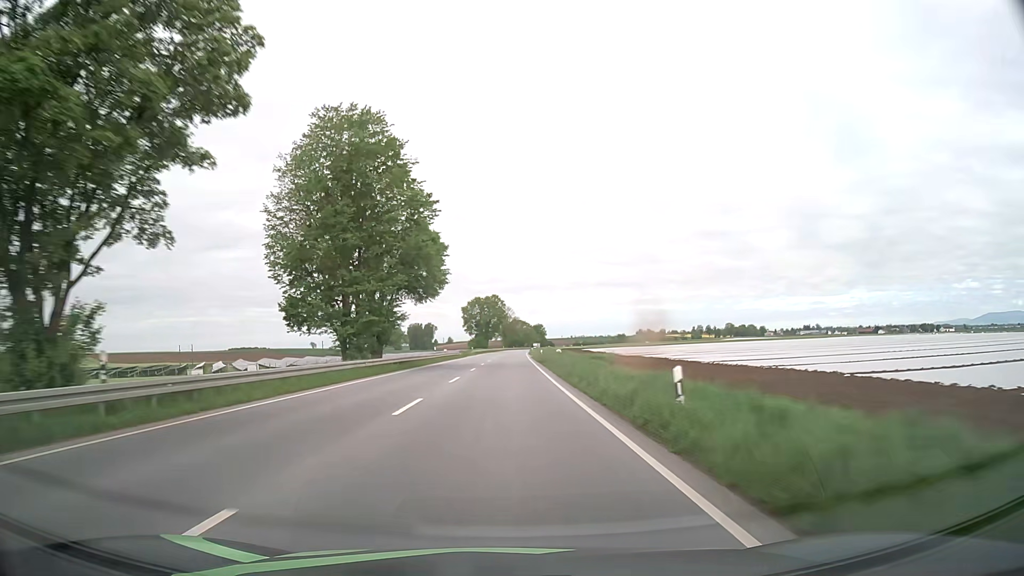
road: primary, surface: asphalt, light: Day
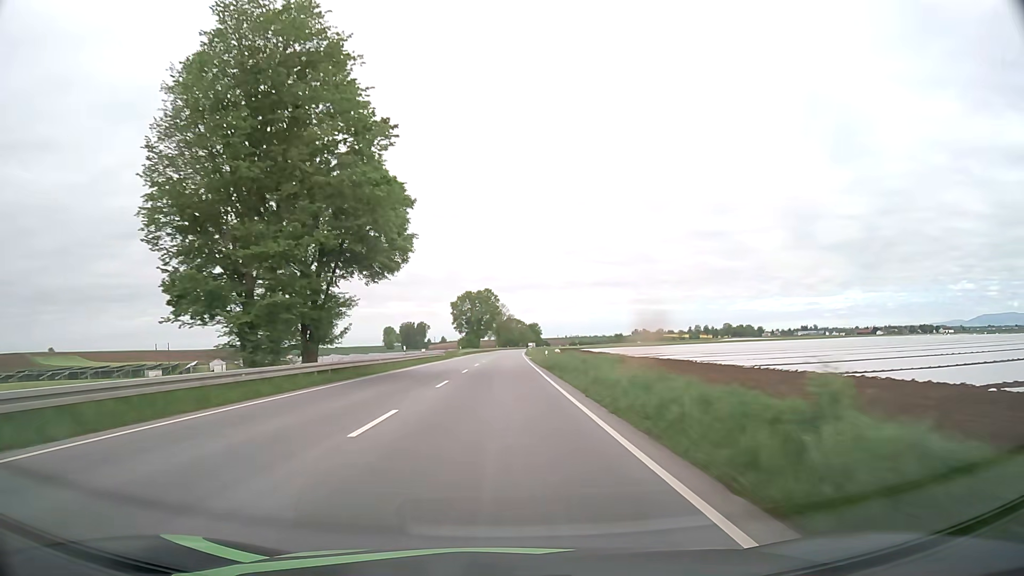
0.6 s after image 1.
(+0.1, +15.6) m; 0°
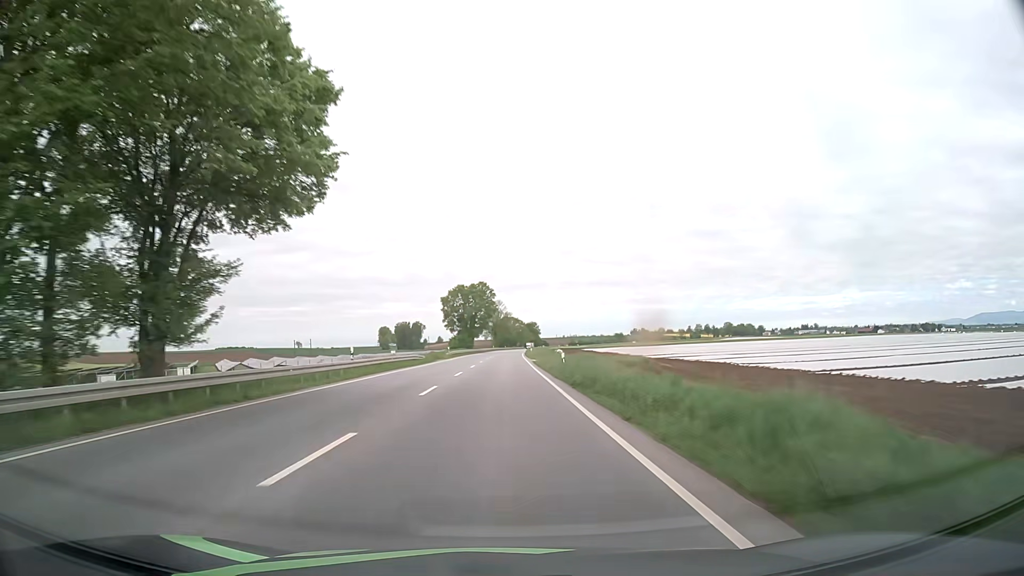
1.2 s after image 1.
(+0.1, +15.6) m; +1°
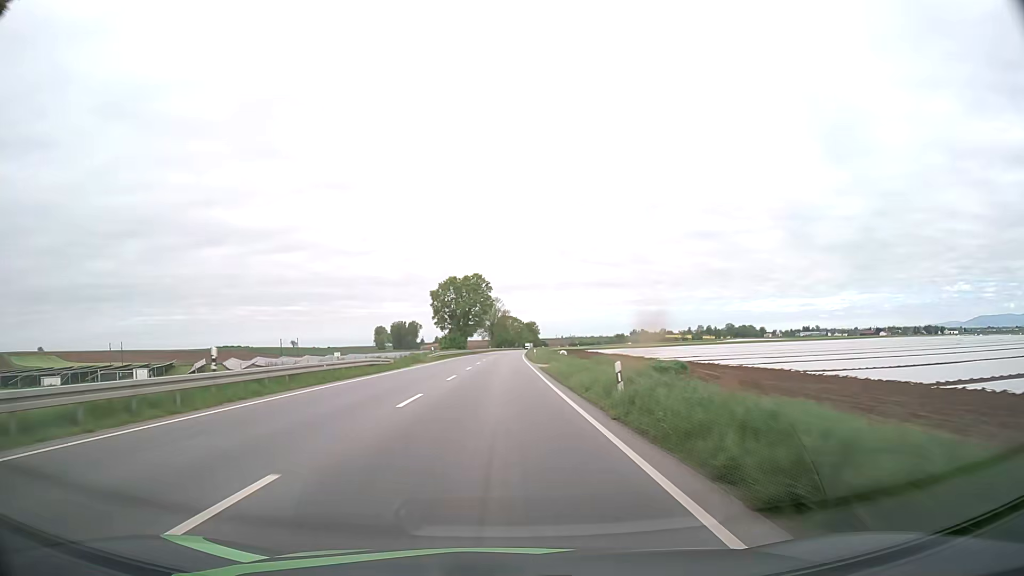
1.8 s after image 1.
(0.0, +15.5) m; 0°
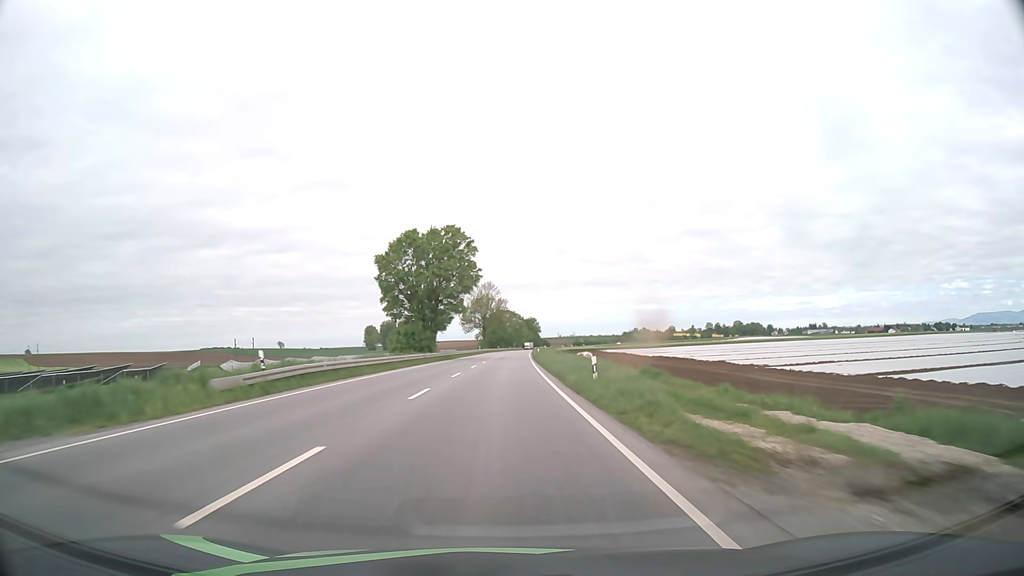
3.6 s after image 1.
(+0.2, +46.2) m; 0°
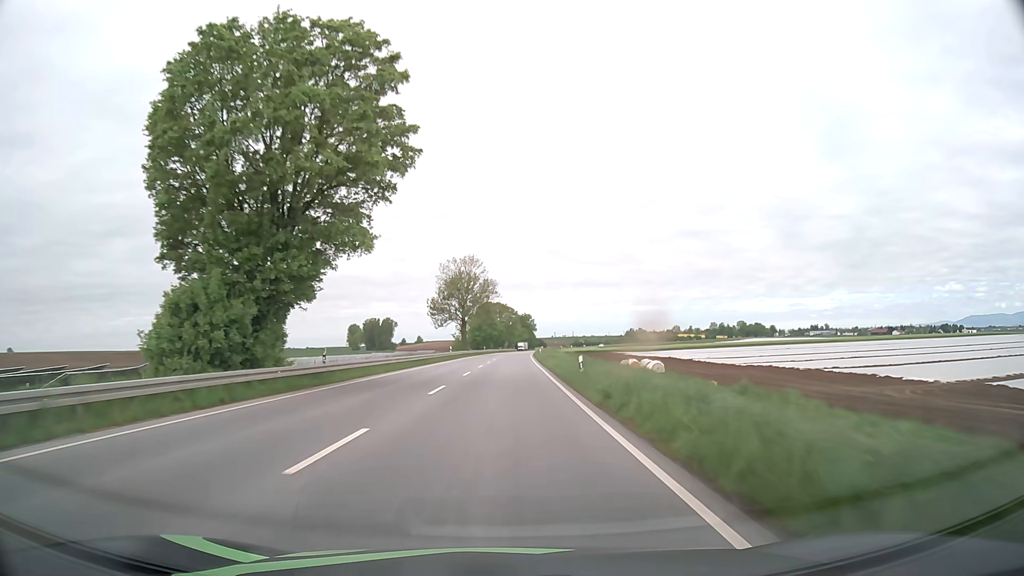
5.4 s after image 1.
(+0.3, +46.0) m; +1°
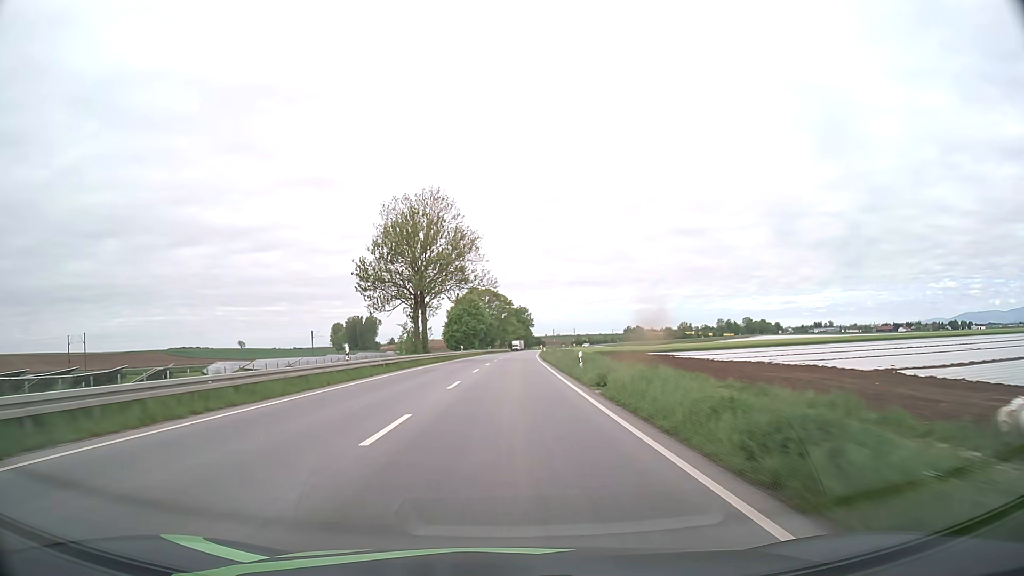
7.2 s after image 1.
(+0.3, +46.2) m; +1°
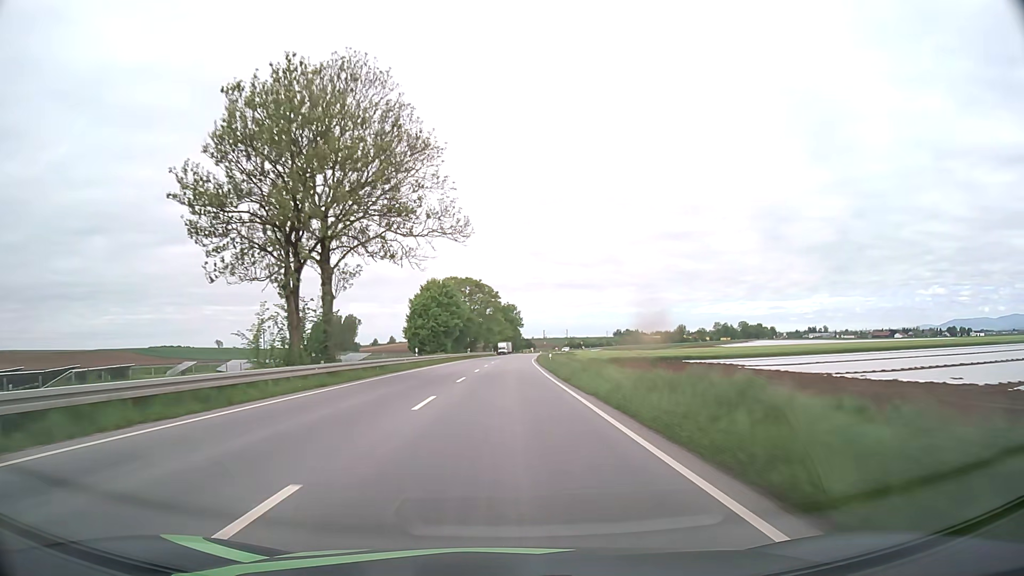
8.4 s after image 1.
(+0.3, +30.8) m; +1°
(0, +10) (0, +20) (0, +30) (+1, +40) (+1, +50) (+1, +60) (+1, +70) (+2, +80) (+2, +90) (+3, +100) m
